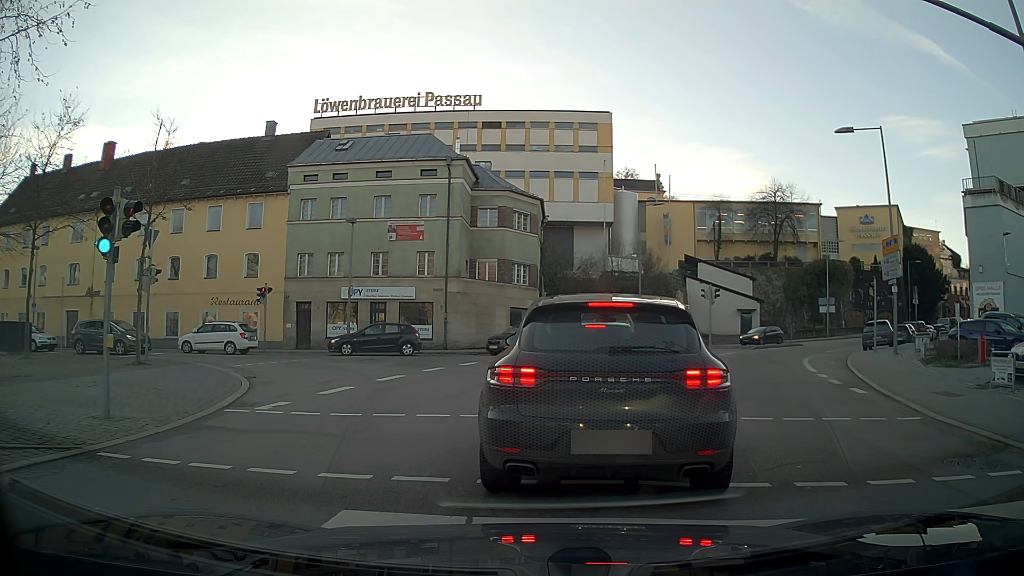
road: residential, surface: asphalt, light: Day
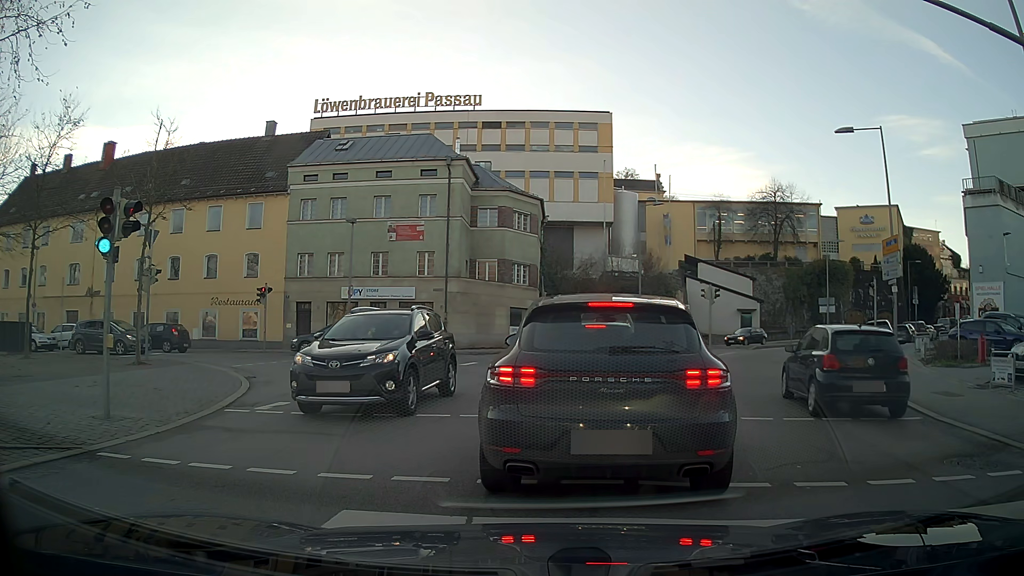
(0.0, 0.0) m; 0°
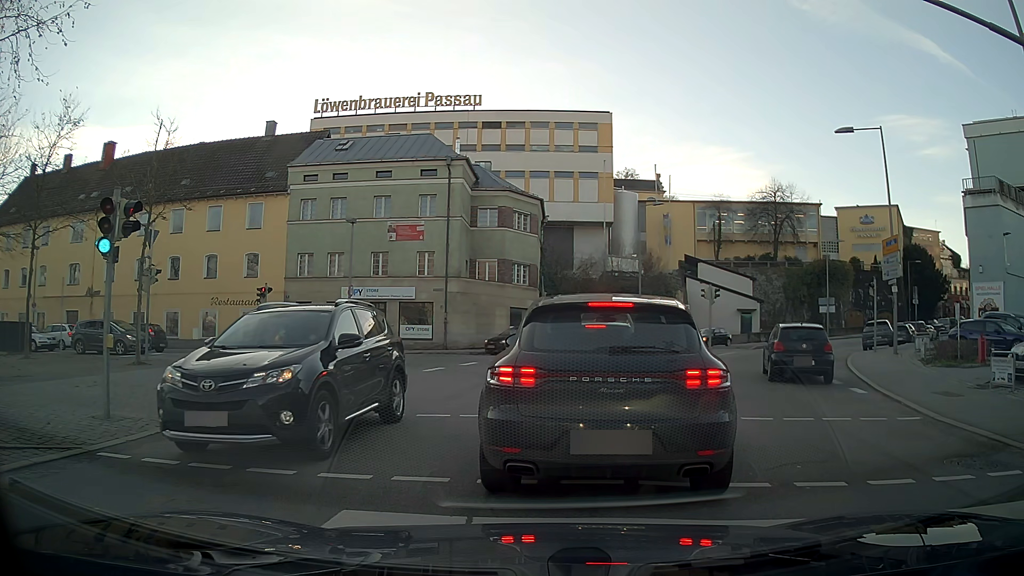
(0.0, 0.0) m; 0°
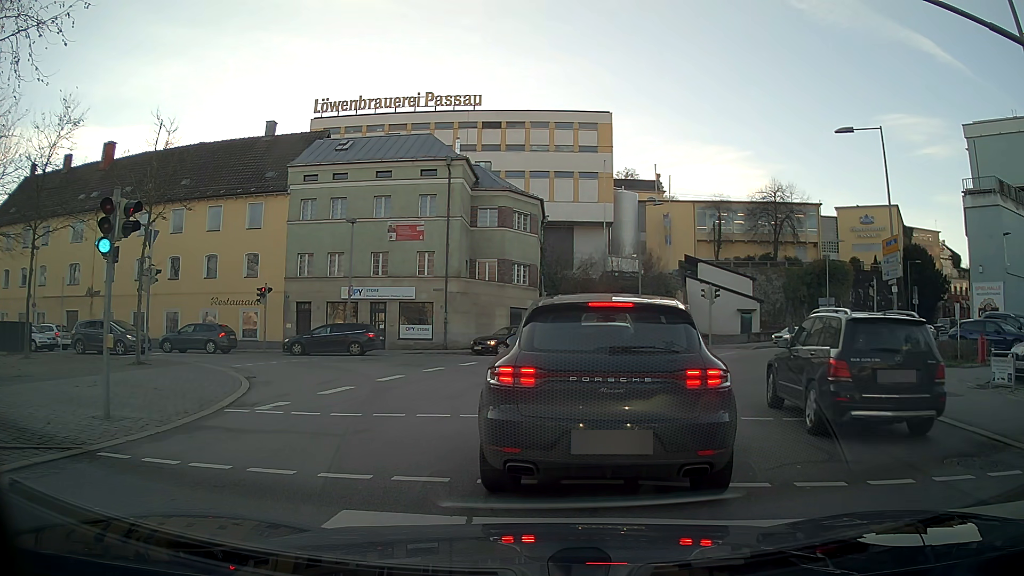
(0.0, 0.0) m; 0°
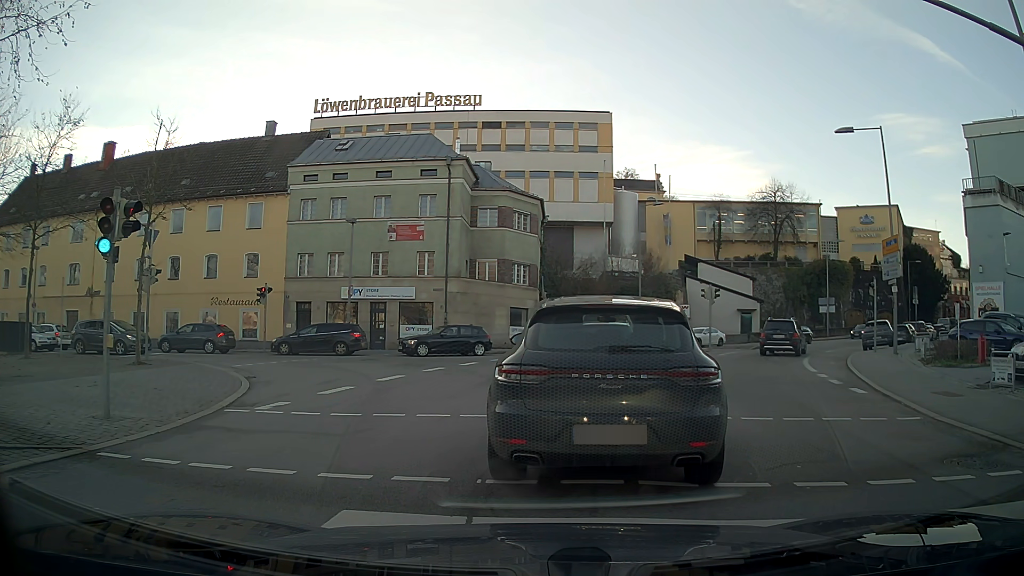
(0.0, 0.0) m; 0°
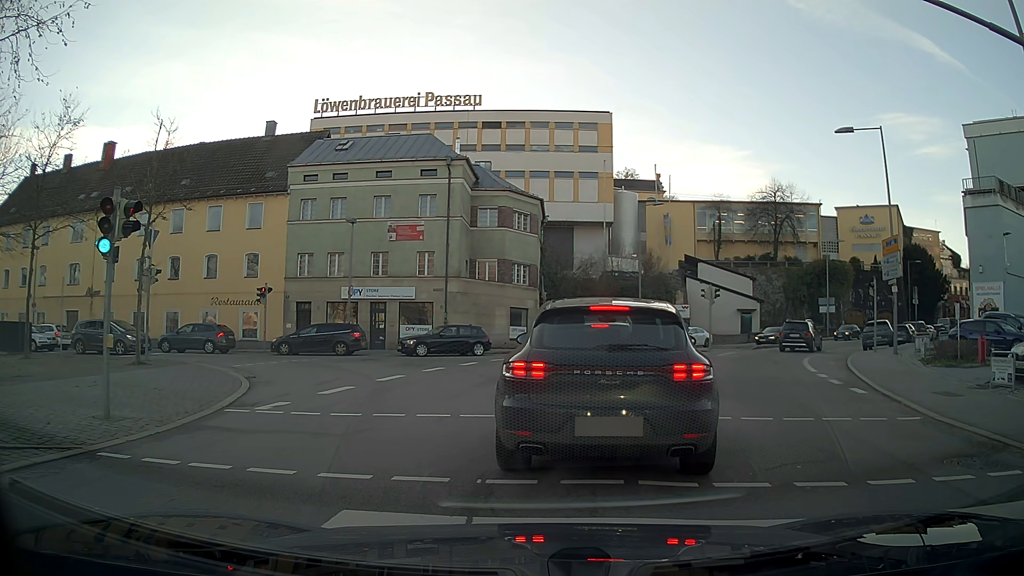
(0.0, 0.0) m; 0°
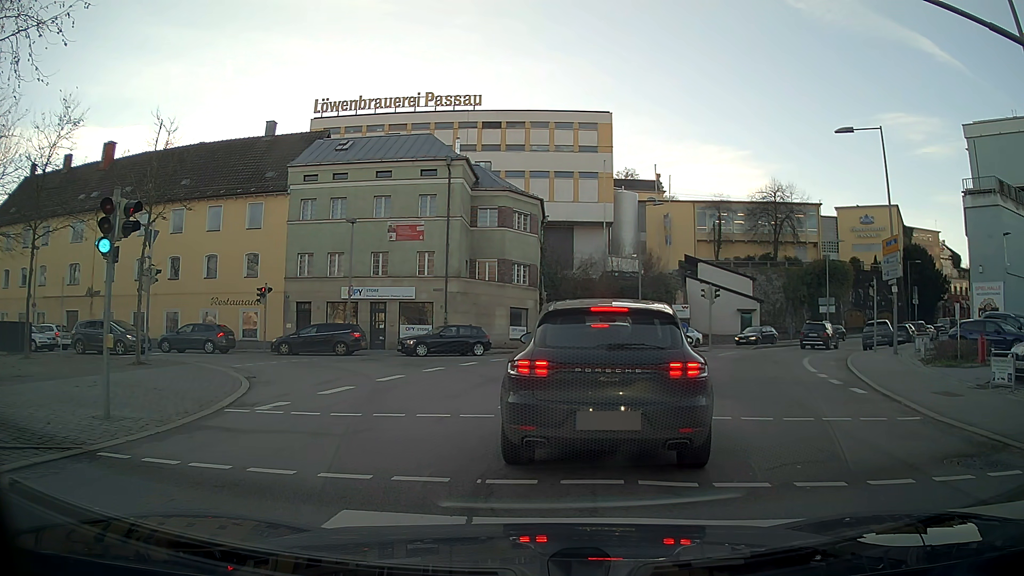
(0.0, 0.0) m; 0°
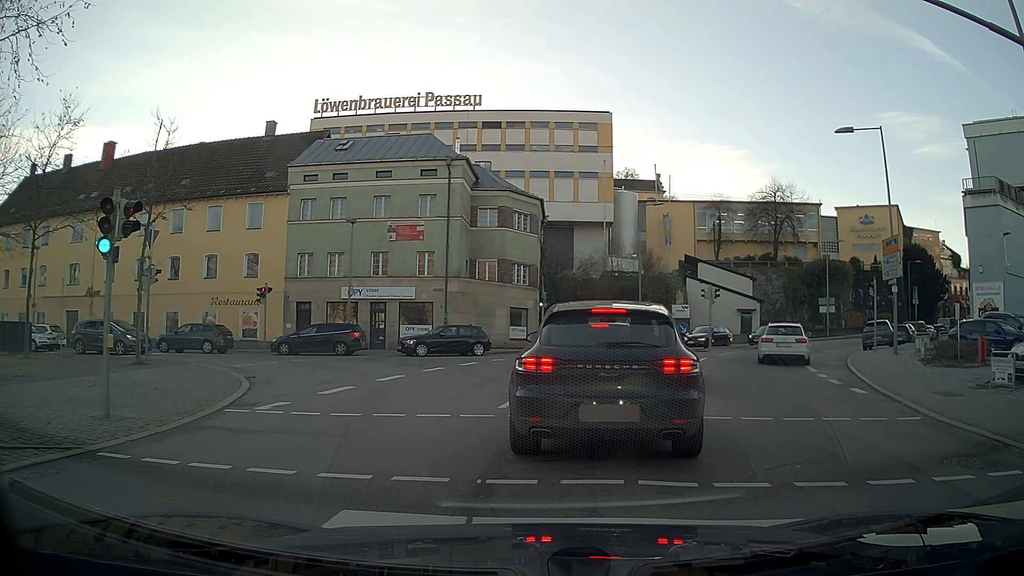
(0.0, 0.0) m; 0°
